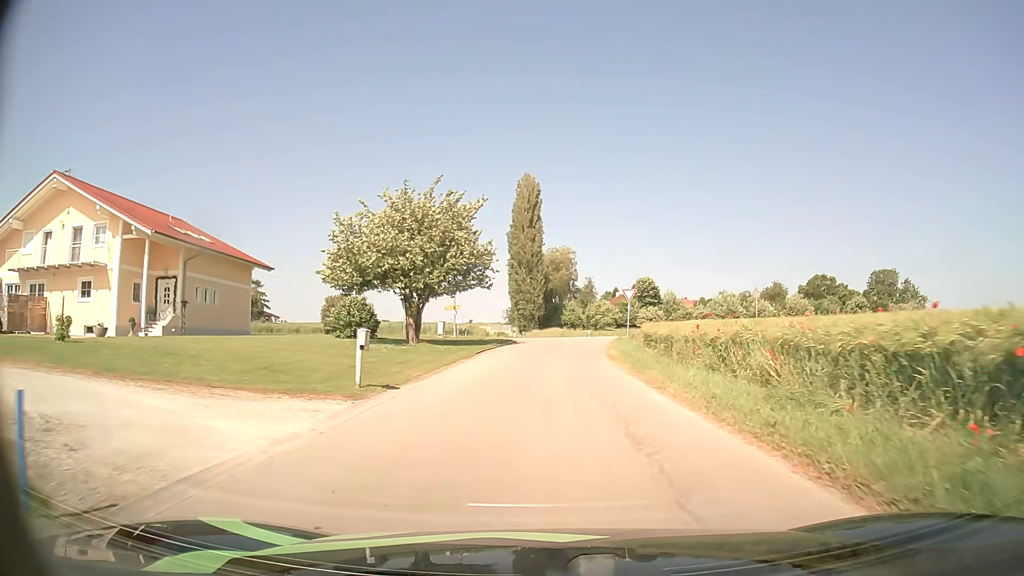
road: unclassified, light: Day
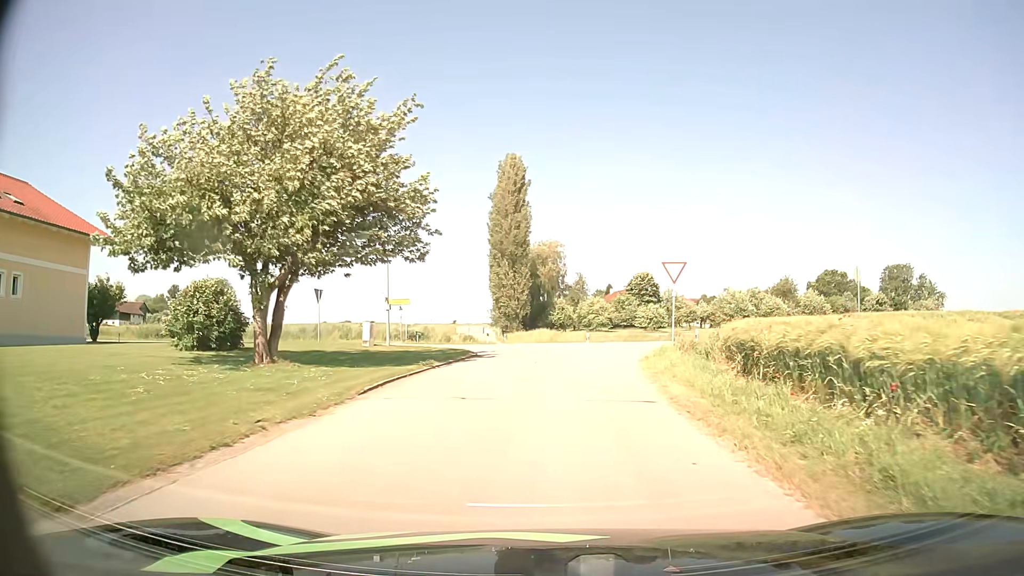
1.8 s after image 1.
(+0.3, +16.2) m; +1°
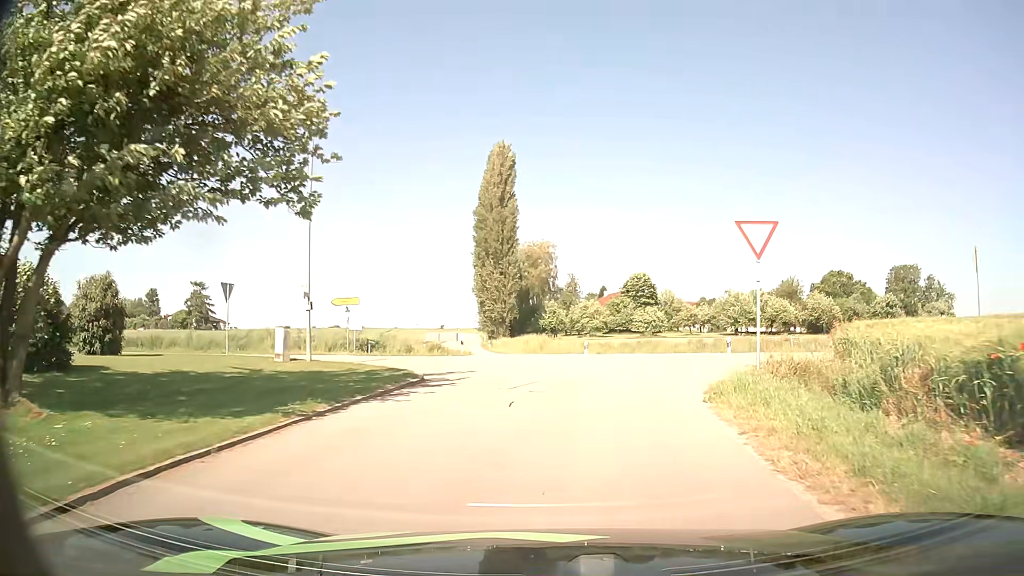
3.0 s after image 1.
(0.0, +9.1) m; +1°
